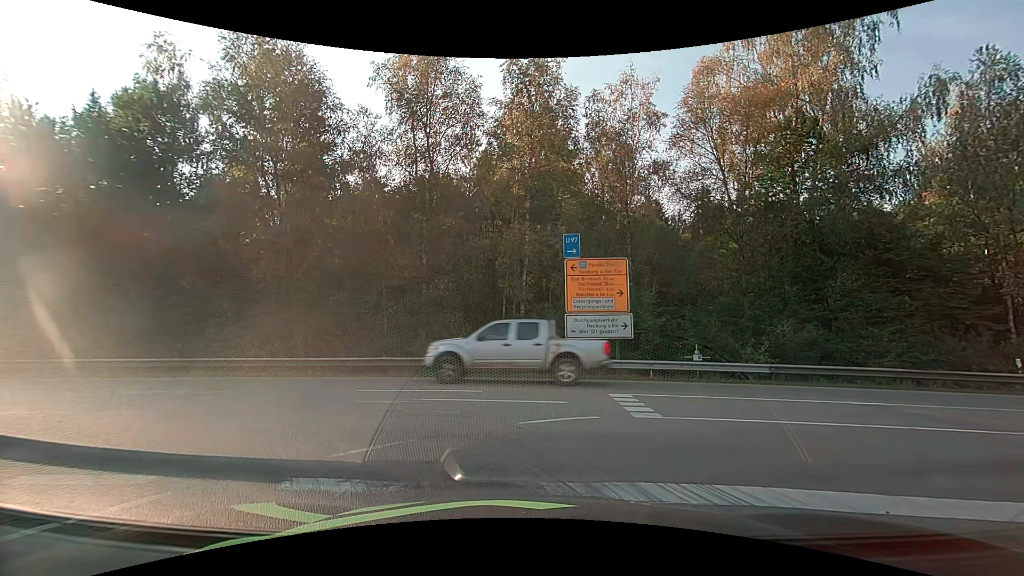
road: motorway_link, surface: asphalt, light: Day
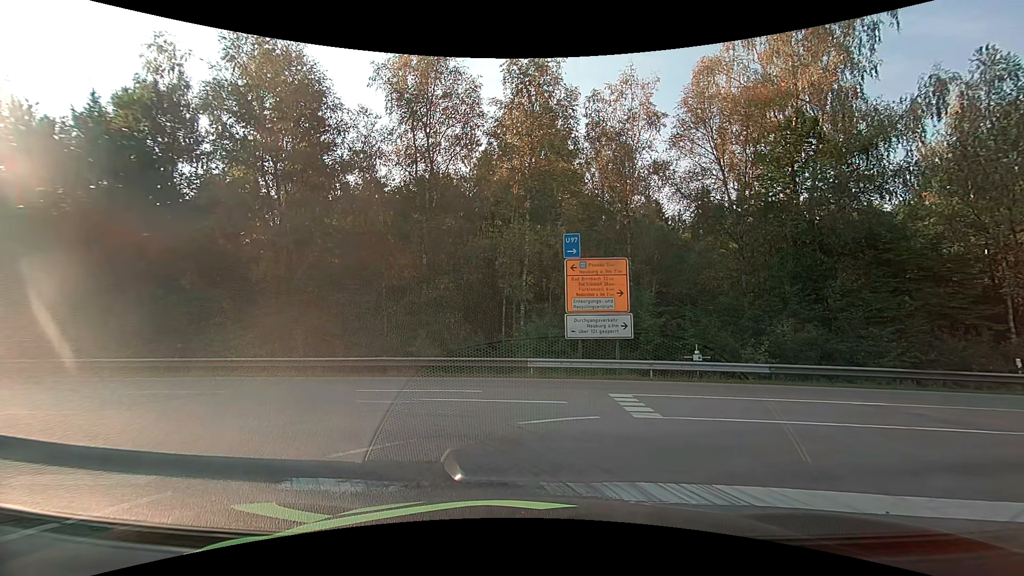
(0.0, 0.0) m; 0°
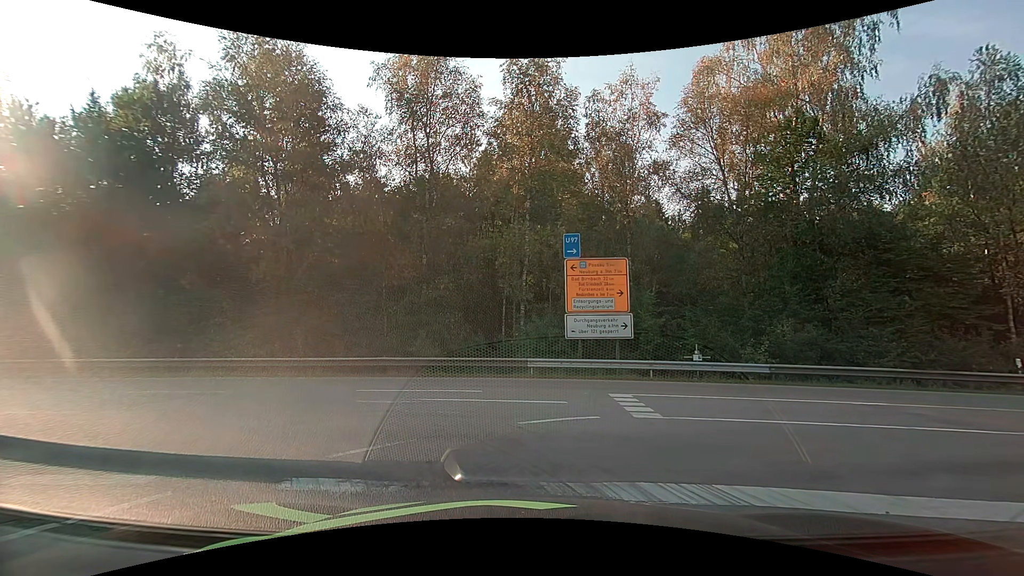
(0.0, 0.0) m; 0°
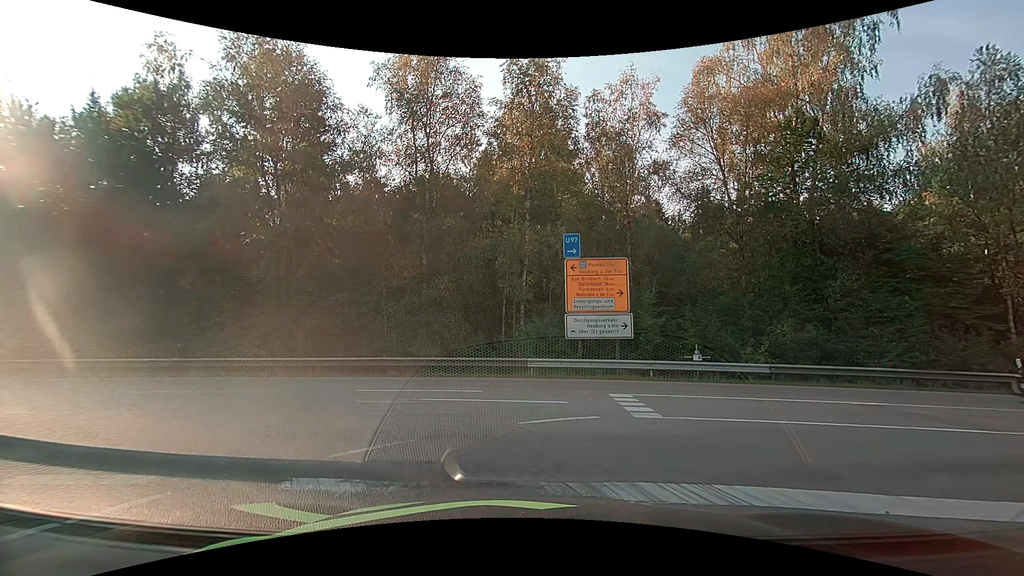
(0.0, 0.0) m; 0°
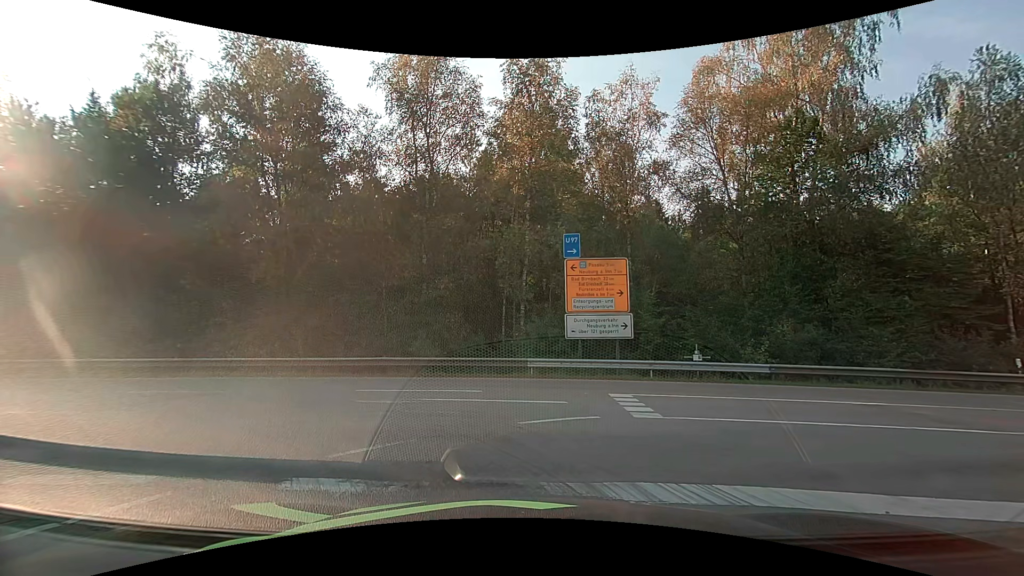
(0.0, 0.0) m; 0°
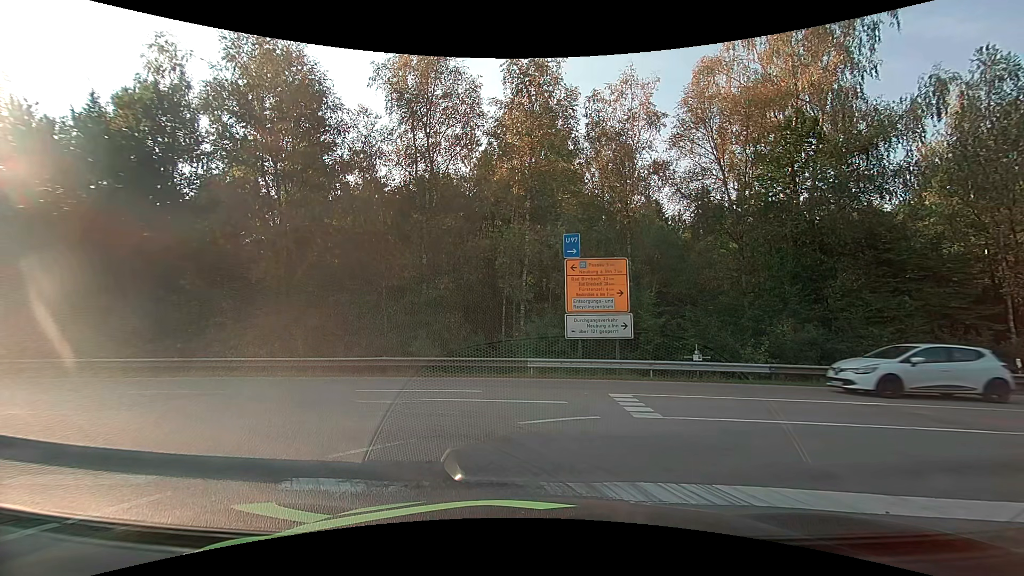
(0.0, 0.0) m; 0°
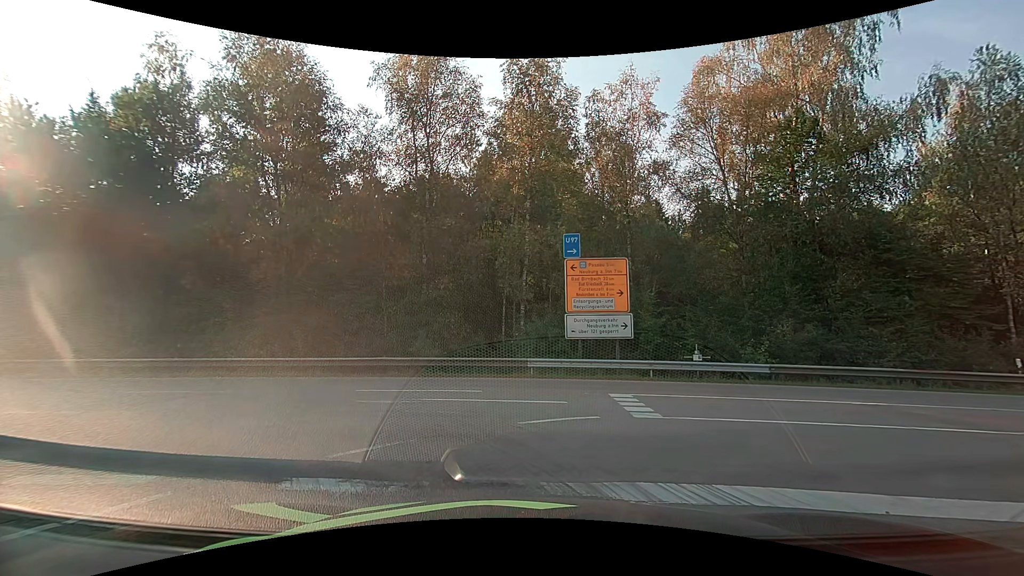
(0.0, 0.0) m; 0°
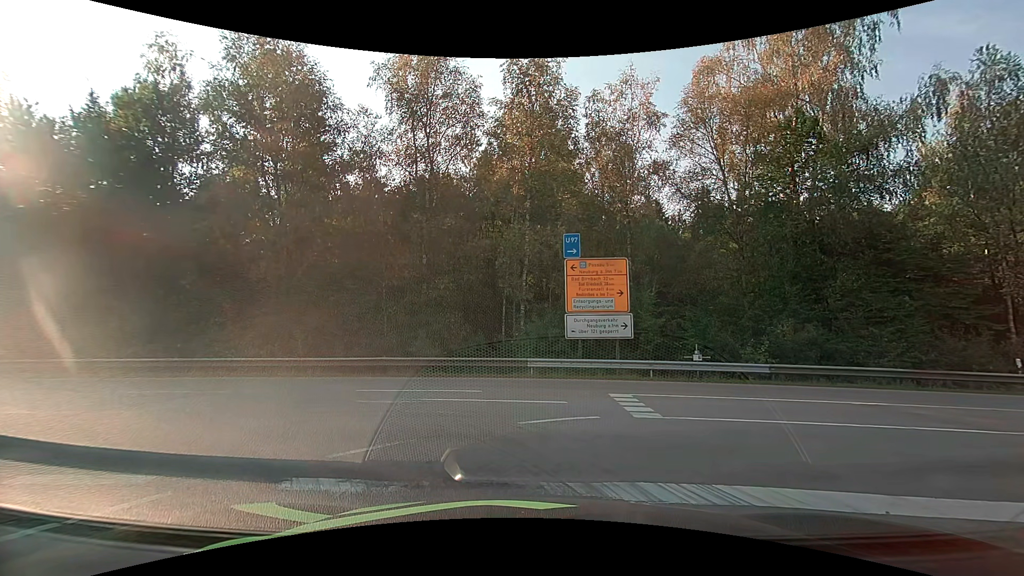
(0.0, 0.0) m; 0°
